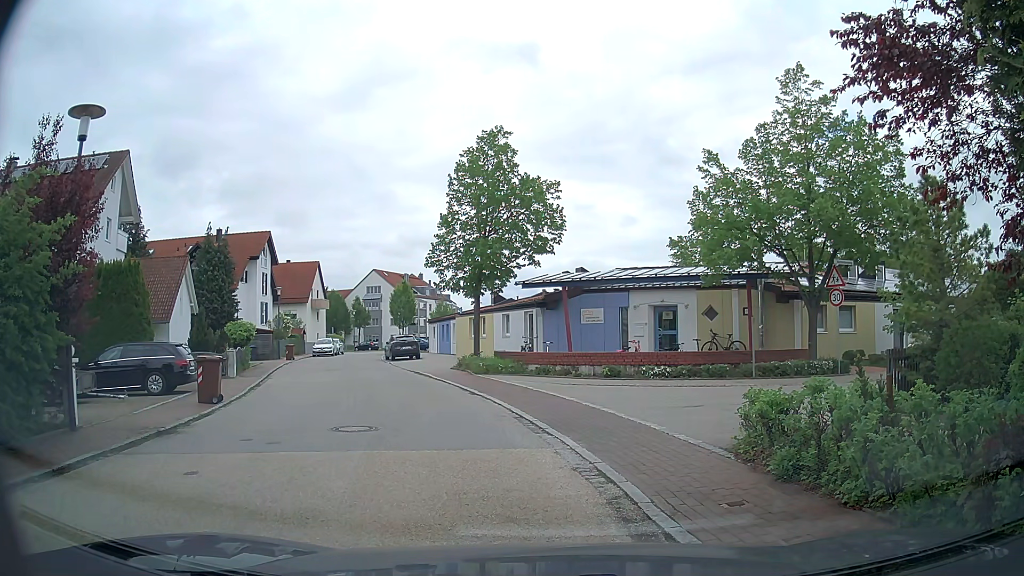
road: residential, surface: asphalt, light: Day
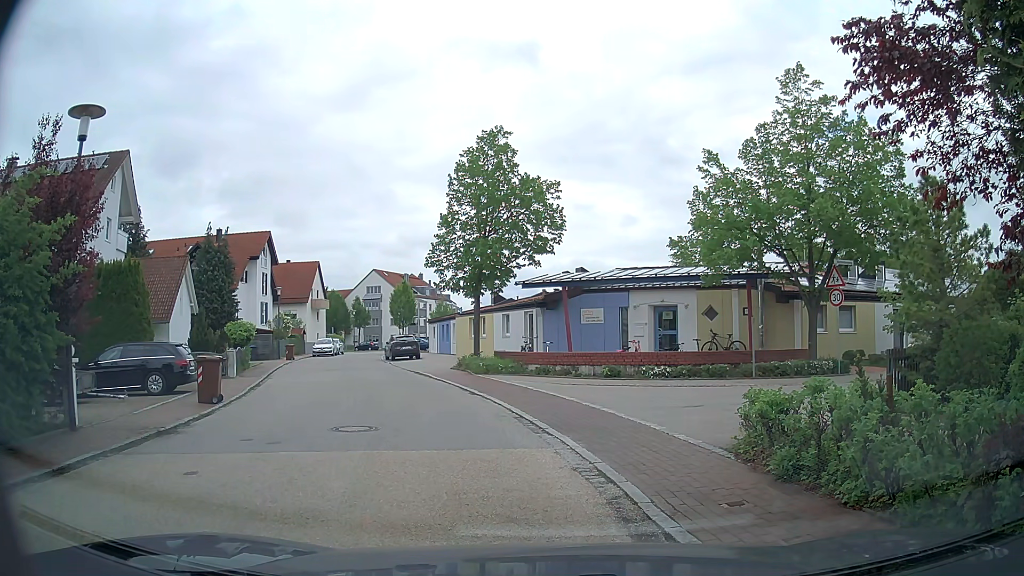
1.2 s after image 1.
(0.0, 0.0) m; 0°
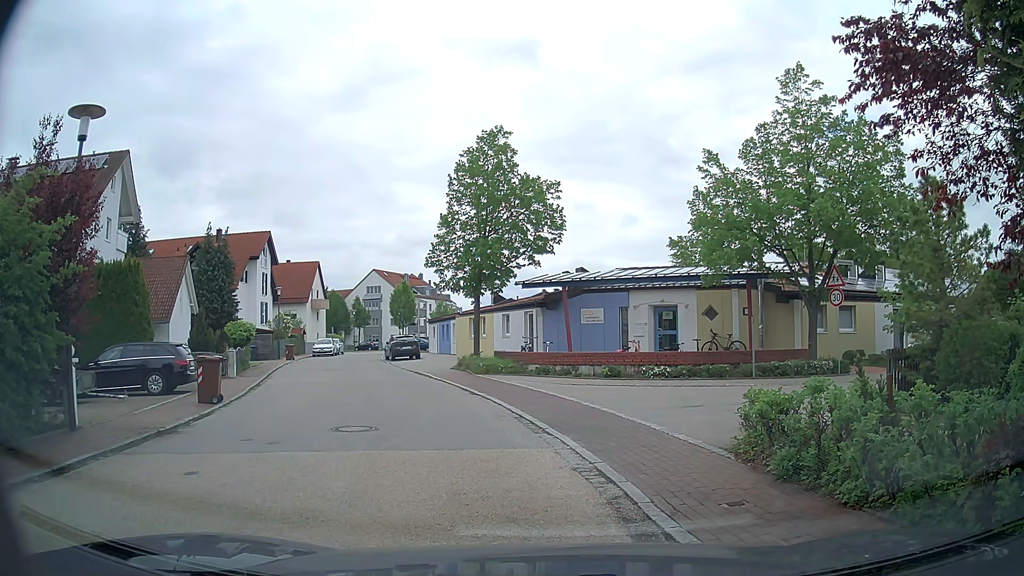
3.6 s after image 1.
(0.0, 0.0) m; 0°
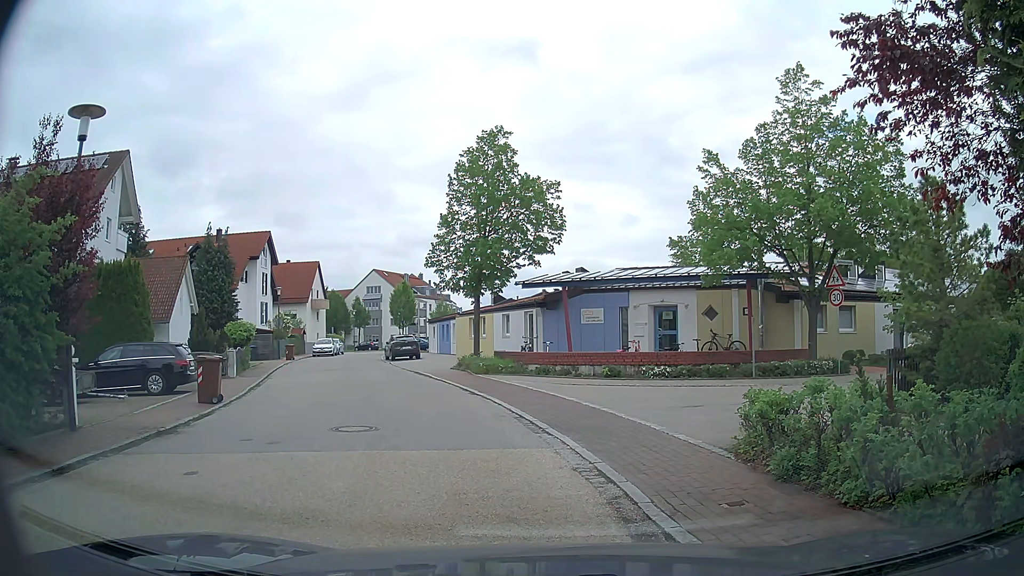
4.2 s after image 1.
(0.0, 0.0) m; 0°
